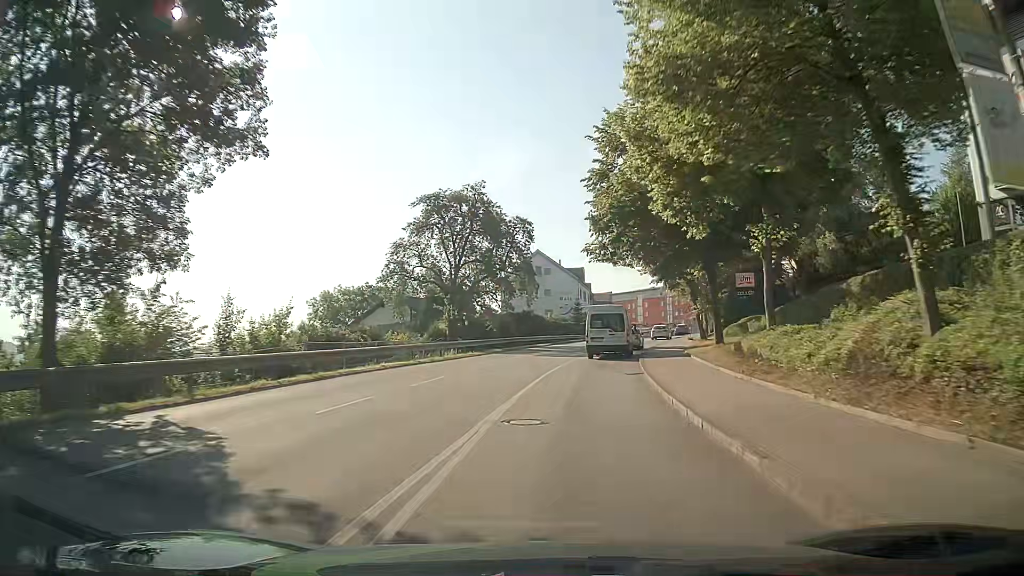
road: tertiary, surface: asphalt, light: Day
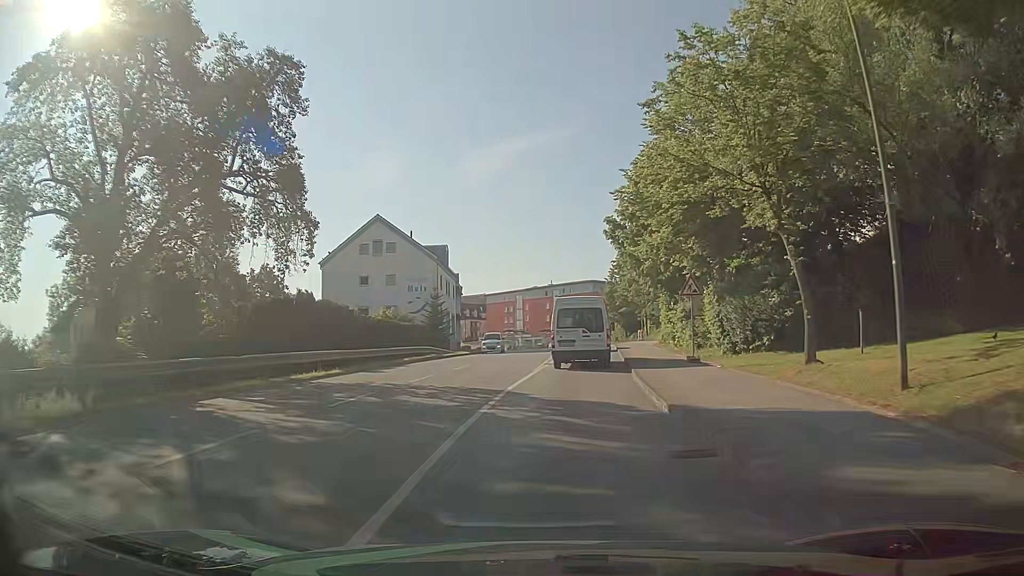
(+2.8, +33.7) m; +12°
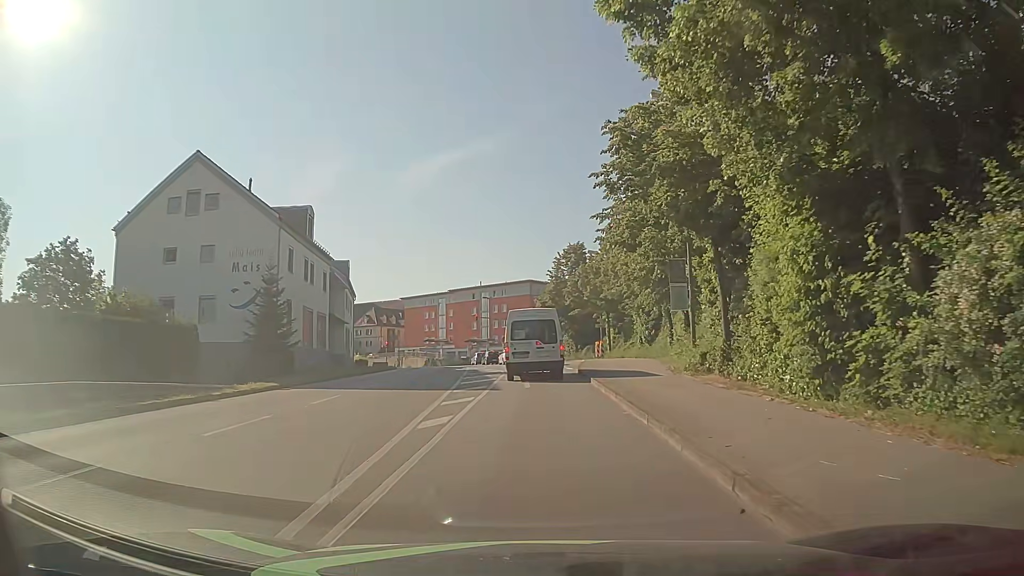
(+1.0, +26.0) m; +5°
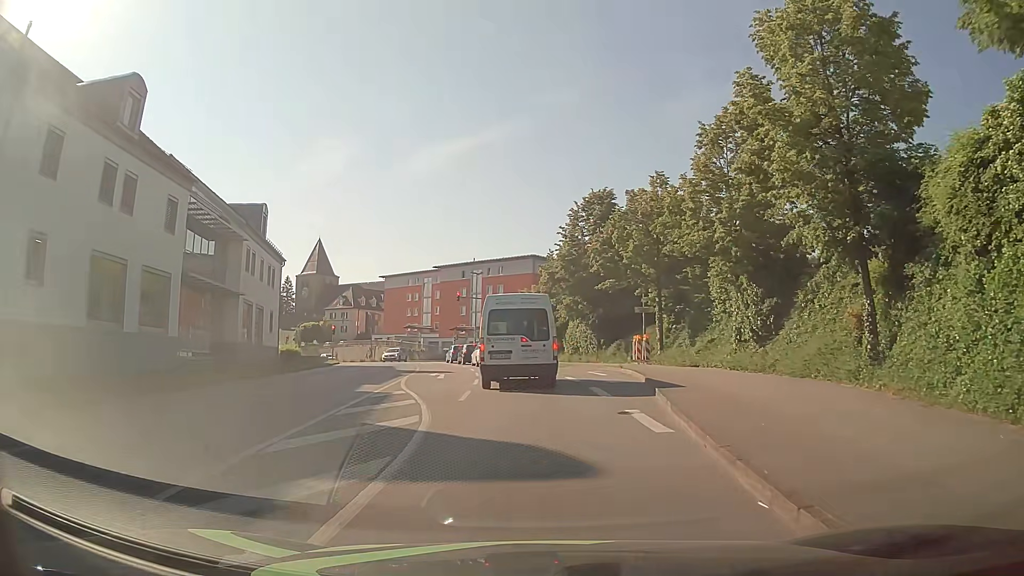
(-0.2, +23.6) m; -1°
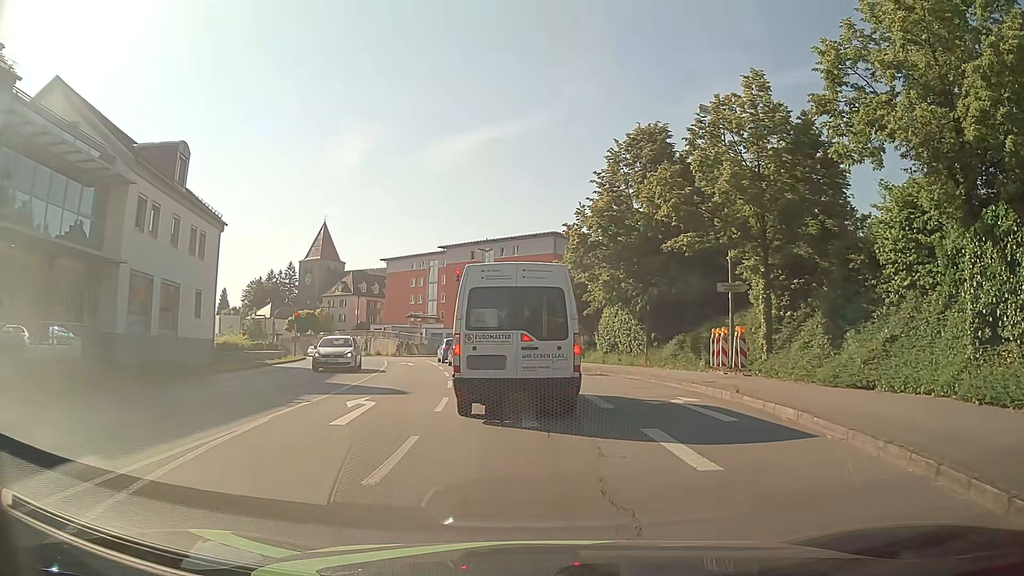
(-0.1, +14.0) m; -1°
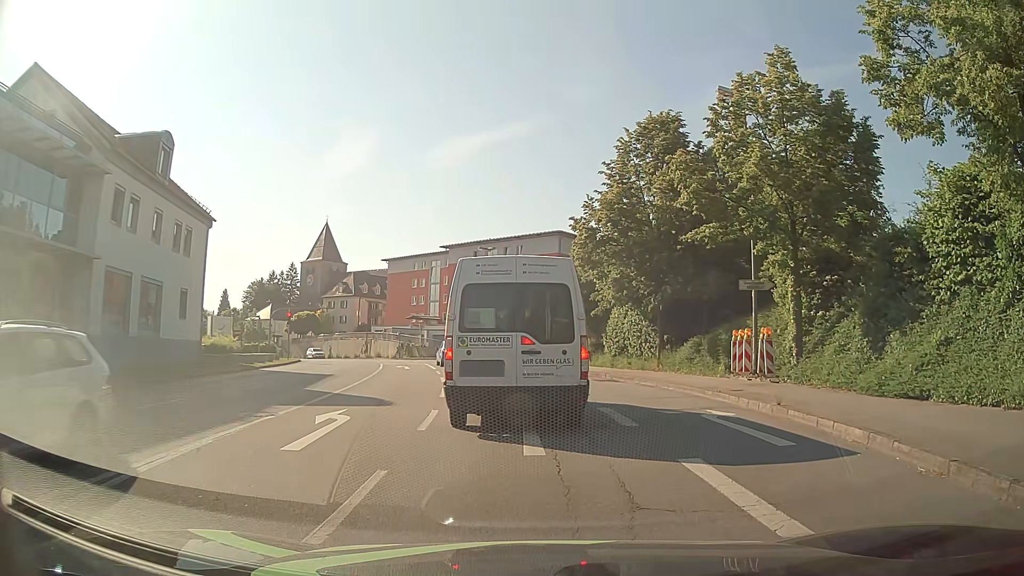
(0.0, +2.0) m; 0°
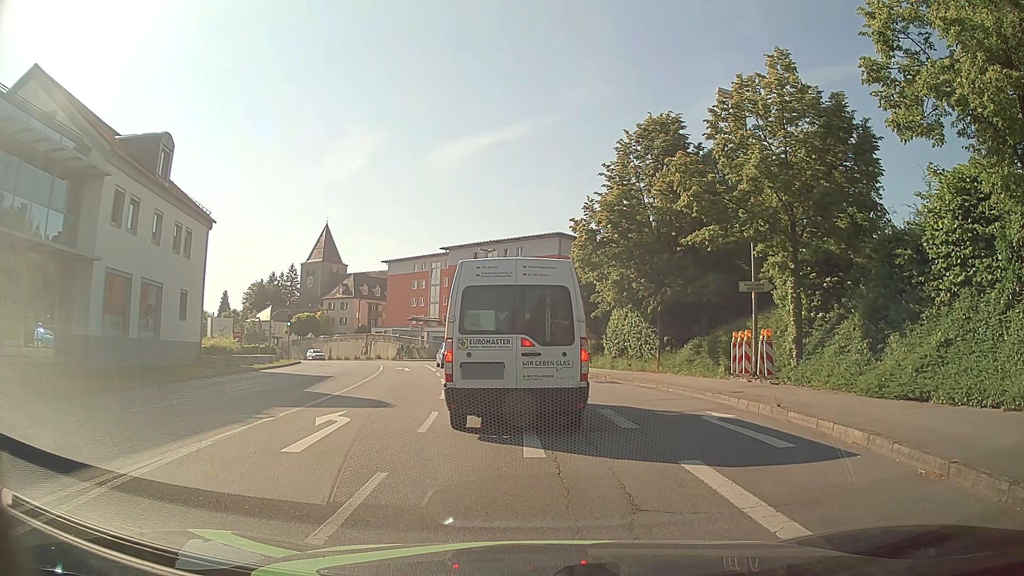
(0.0, +0.1) m; 0°
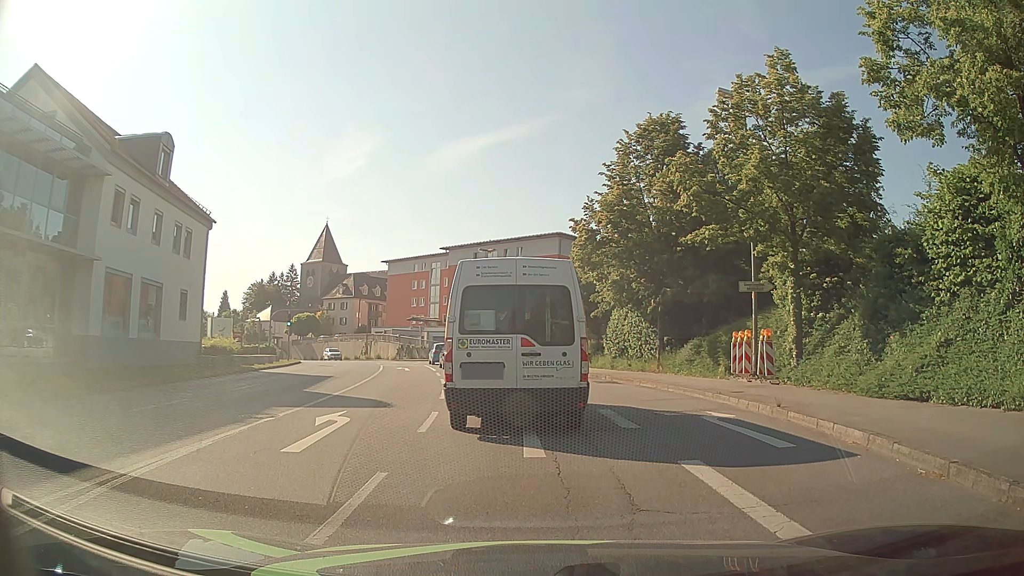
(0.0, 0.0) m; 0°
(0, +10) (-1, +20) (-3, +30) (-5, +40) (-7, +49) (-10, +59) (-14, +68) (-19, +77) (-24, +85) (-30, +94) m
